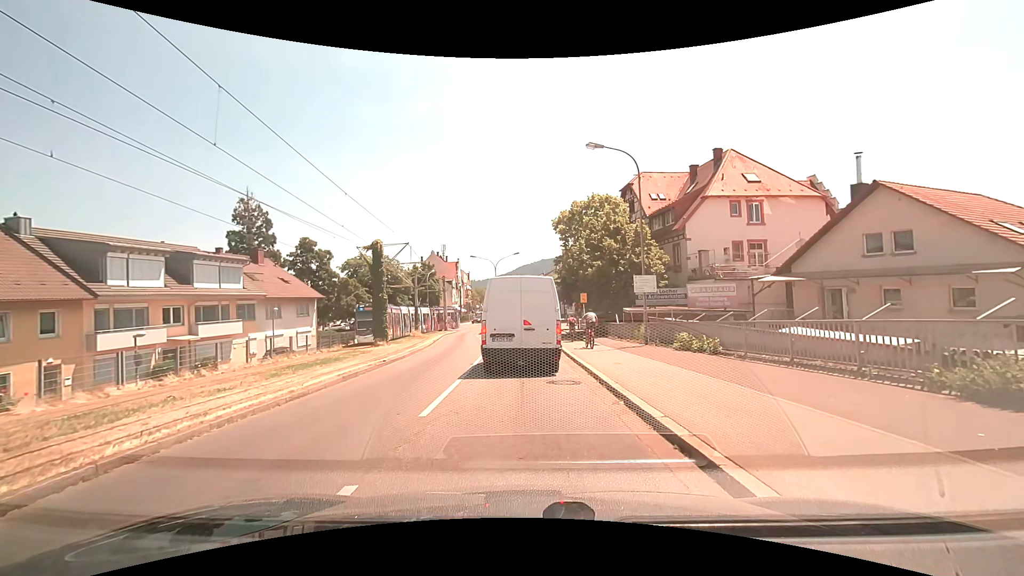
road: tertiary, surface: asphalt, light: Day
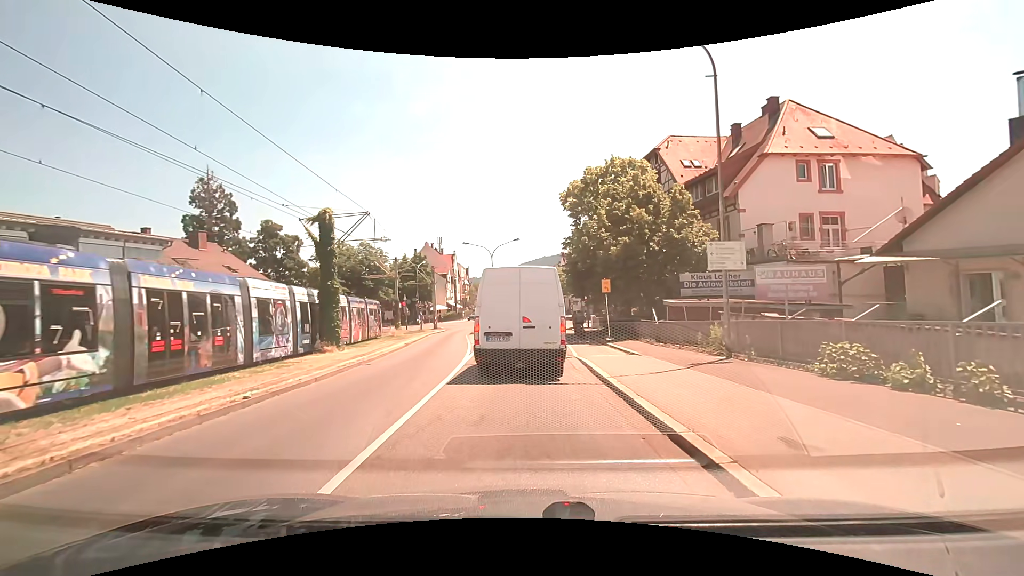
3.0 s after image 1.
(0.0, +9.1) m; -1°
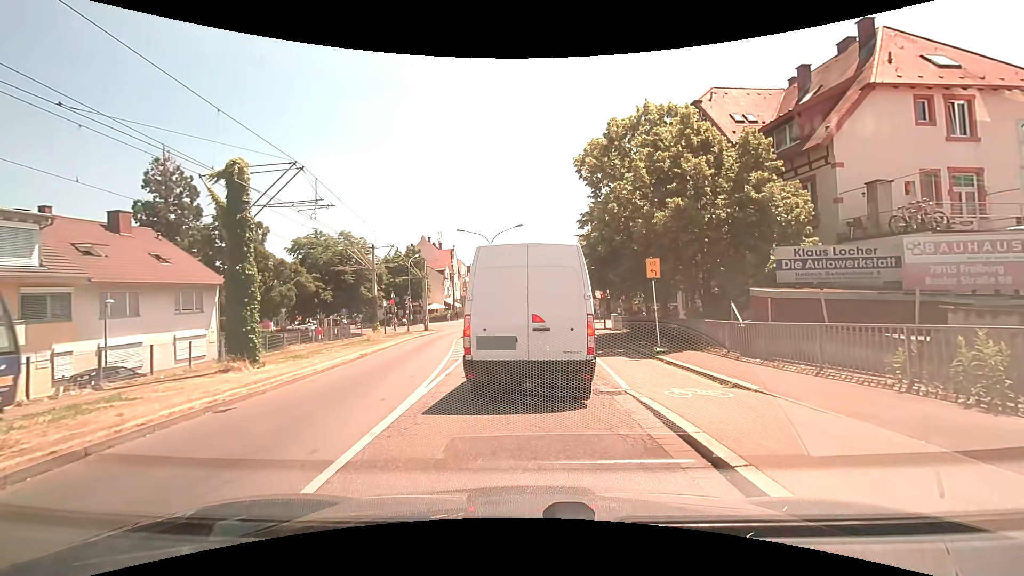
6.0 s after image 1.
(+0.1, +8.2) m; +1°
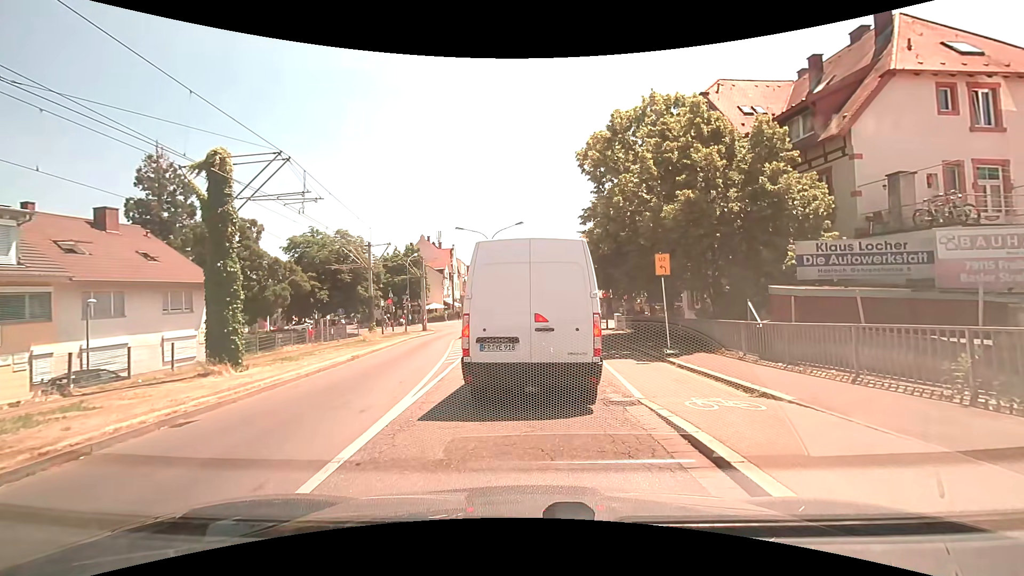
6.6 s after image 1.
(0.0, +1.0) m; -2°
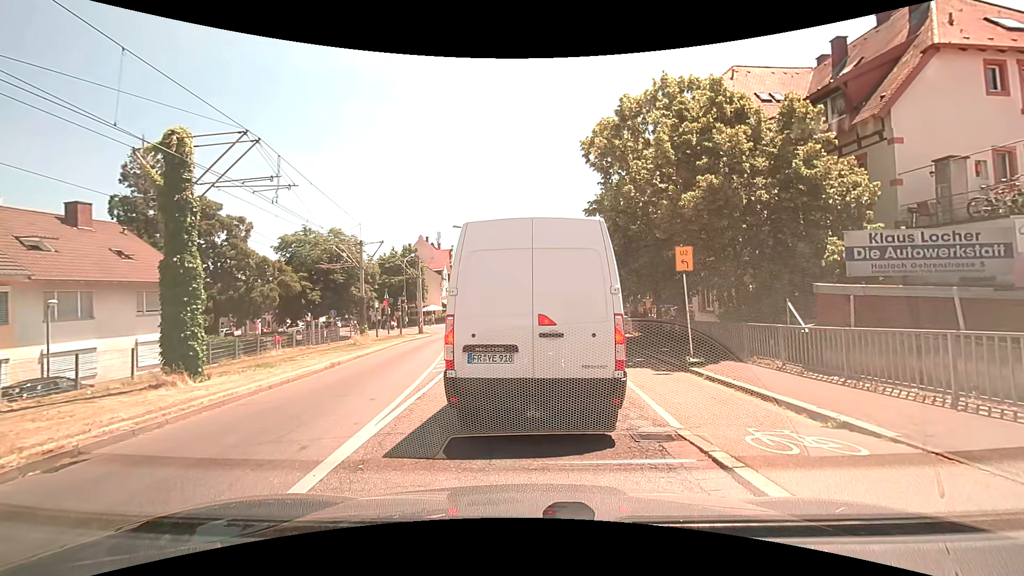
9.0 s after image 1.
(0.0, +2.0) m; +1°
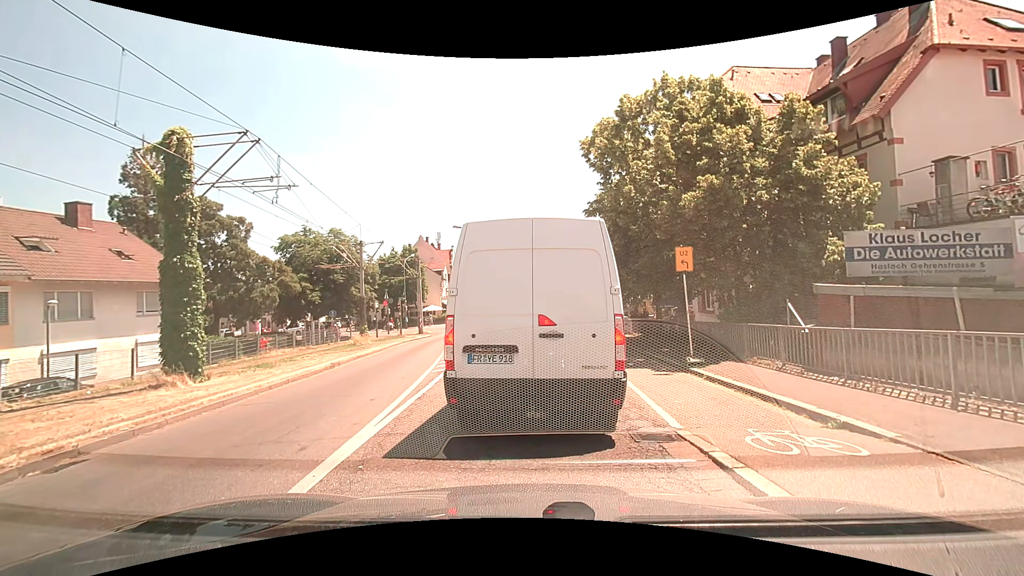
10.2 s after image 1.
(0.0, 0.0) m; 0°
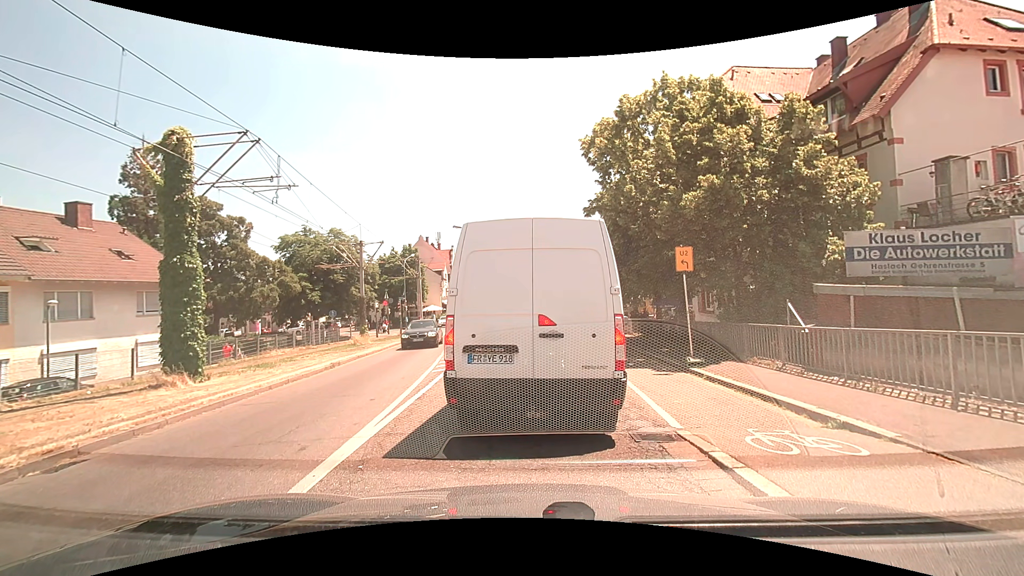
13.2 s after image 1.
(0.0, 0.0) m; 0°
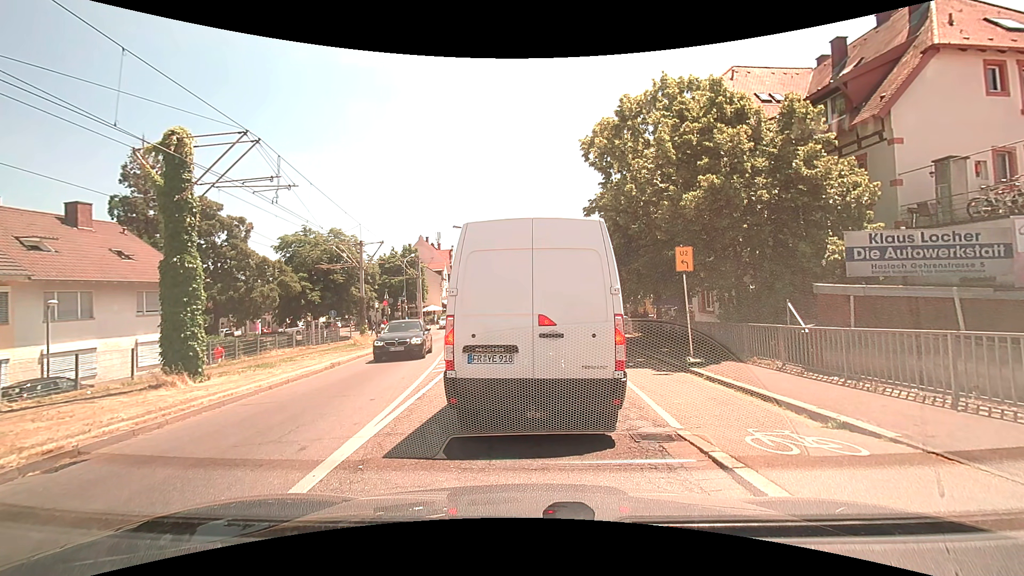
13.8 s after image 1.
(0.0, 0.0) m; 0°
